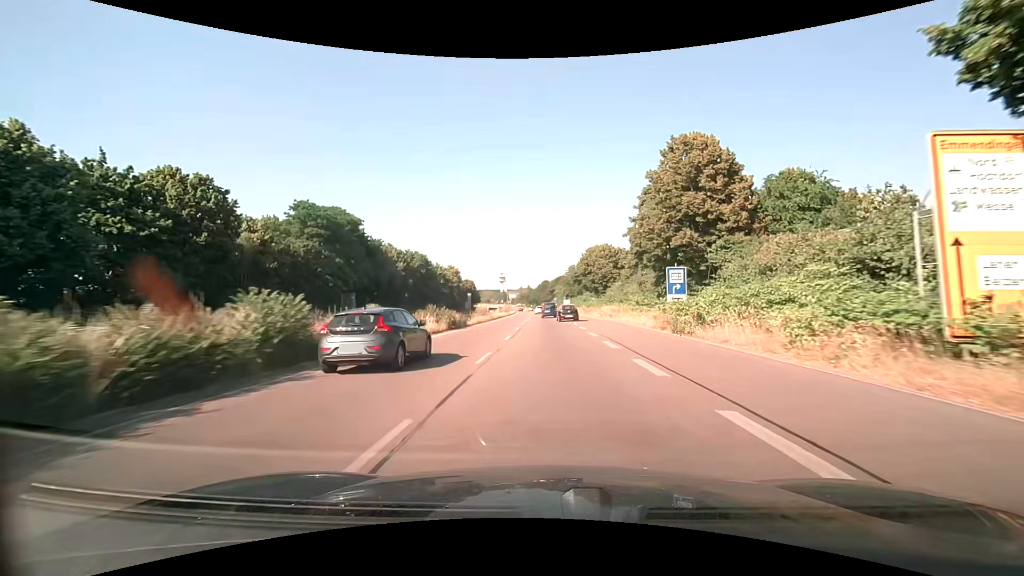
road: trunk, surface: asphalt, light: Day
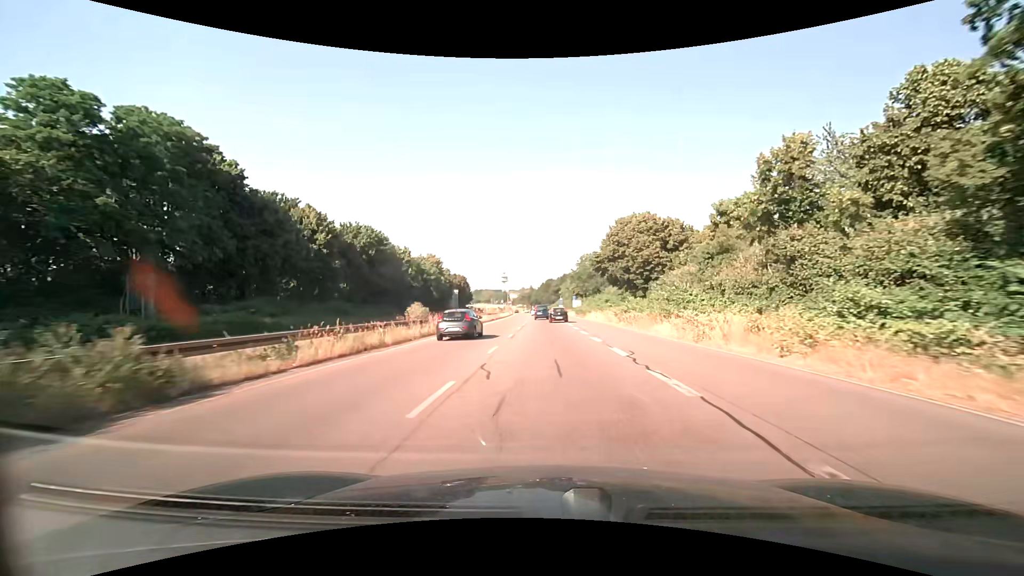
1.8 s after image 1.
(-0.1, +32.7) m; 0°
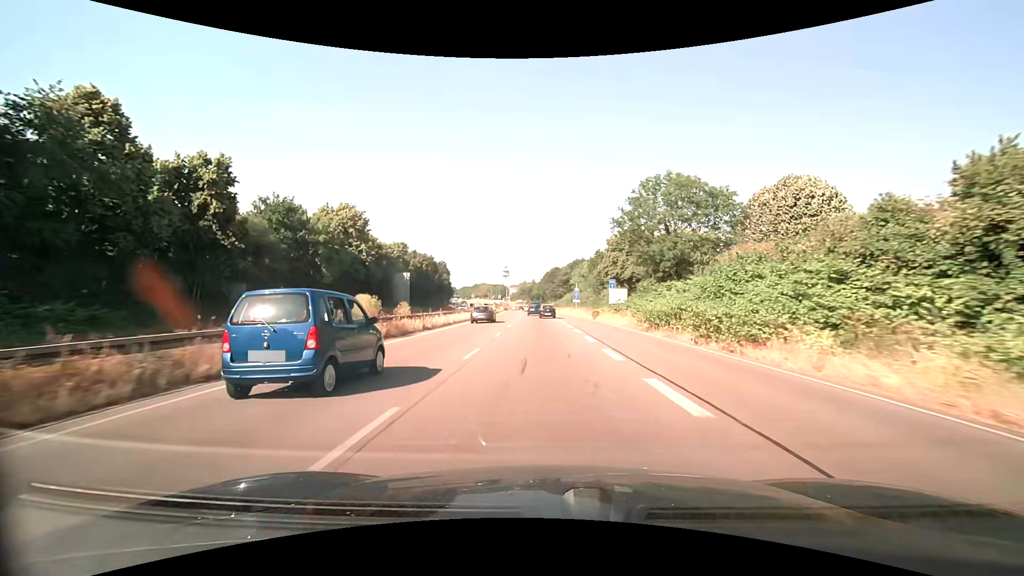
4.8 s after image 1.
(-0.2, +56.4) m; -1°
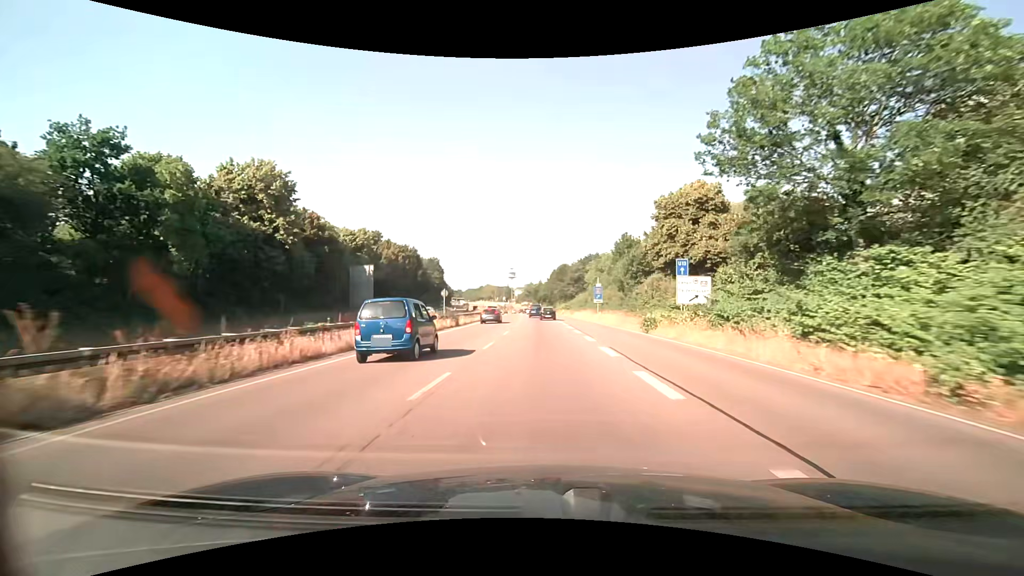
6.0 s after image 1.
(-0.1, +23.2) m; -1°
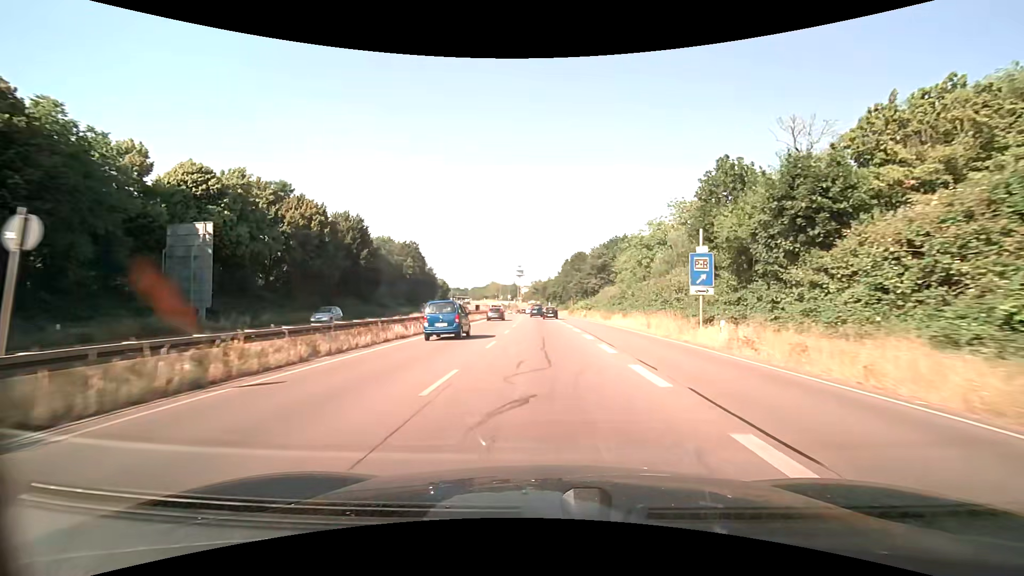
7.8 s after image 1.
(-0.3, +35.6) m; -1°
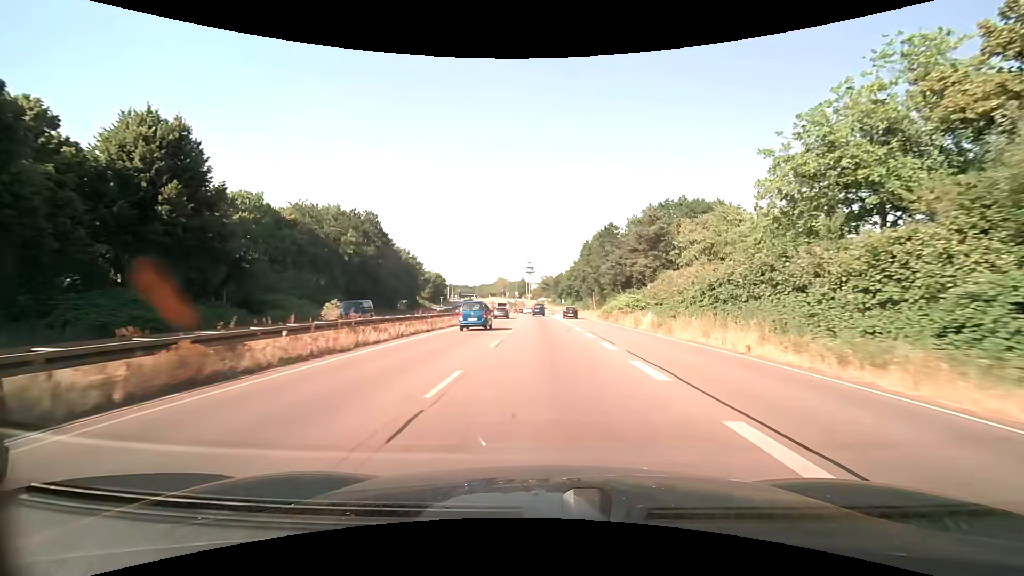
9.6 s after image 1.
(-0.3, +36.2) m; -1°
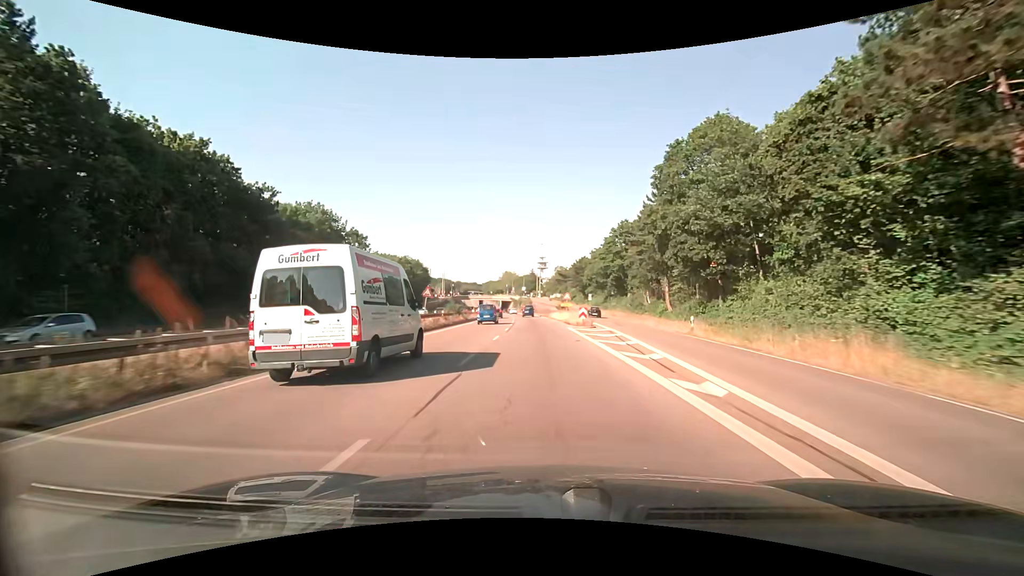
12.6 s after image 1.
(-0.7, +59.0) m; -2°
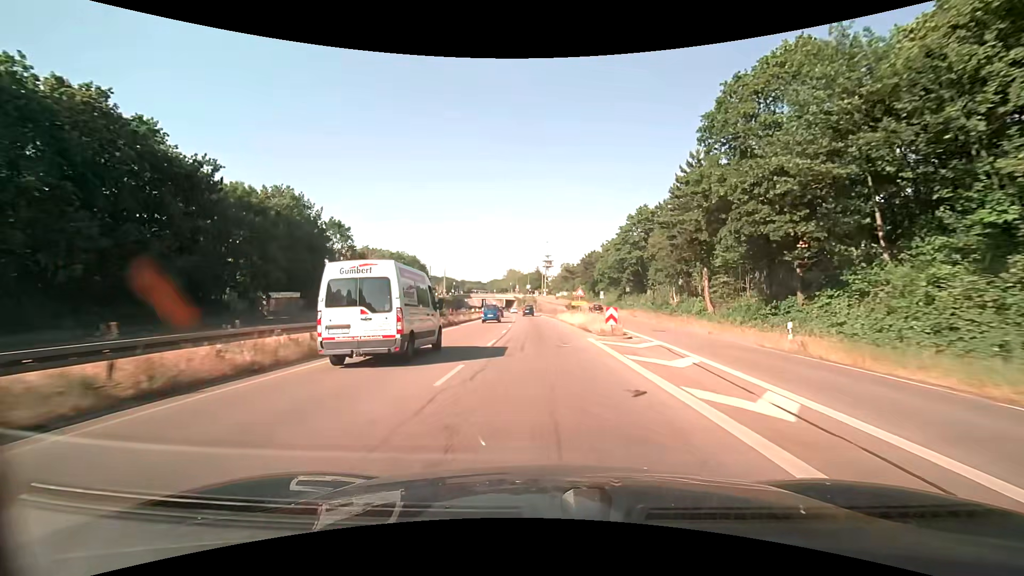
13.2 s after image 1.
(-0.1, +11.4) m; 0°
(0, +10) (0, +20) (-1, +30) (-1, +40) (-1, +50) (-2, +60) (-2, +70) (-3, +80) (-4, +90) (-5, +100) m
